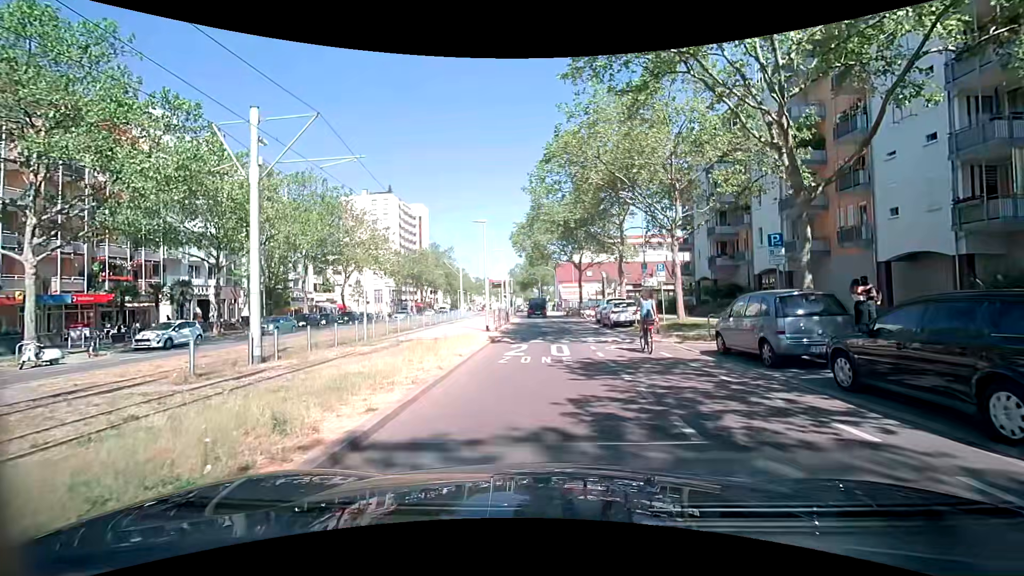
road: tertiary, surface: asphalt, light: Day
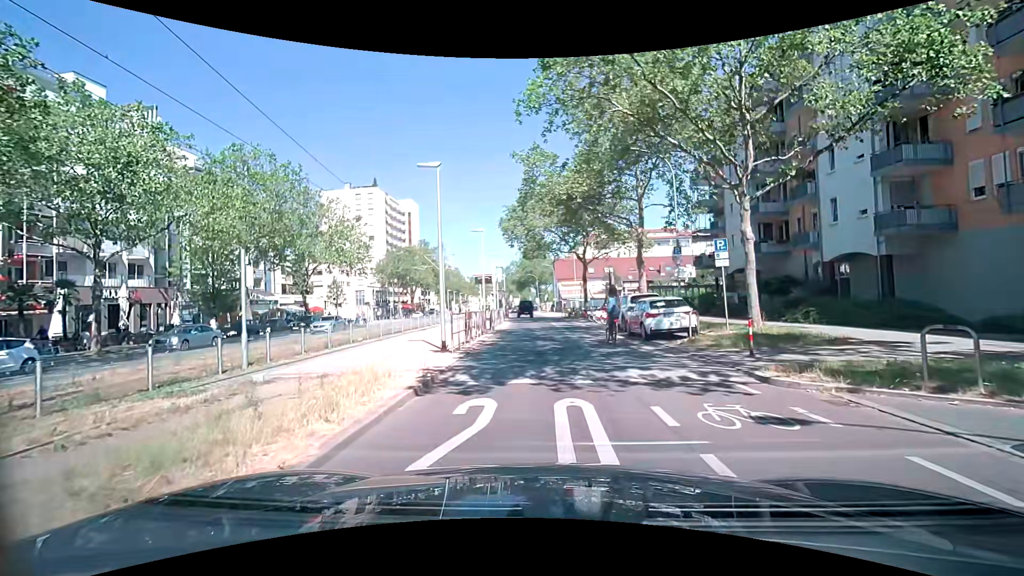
(+0.2, +9.5) m; +2°
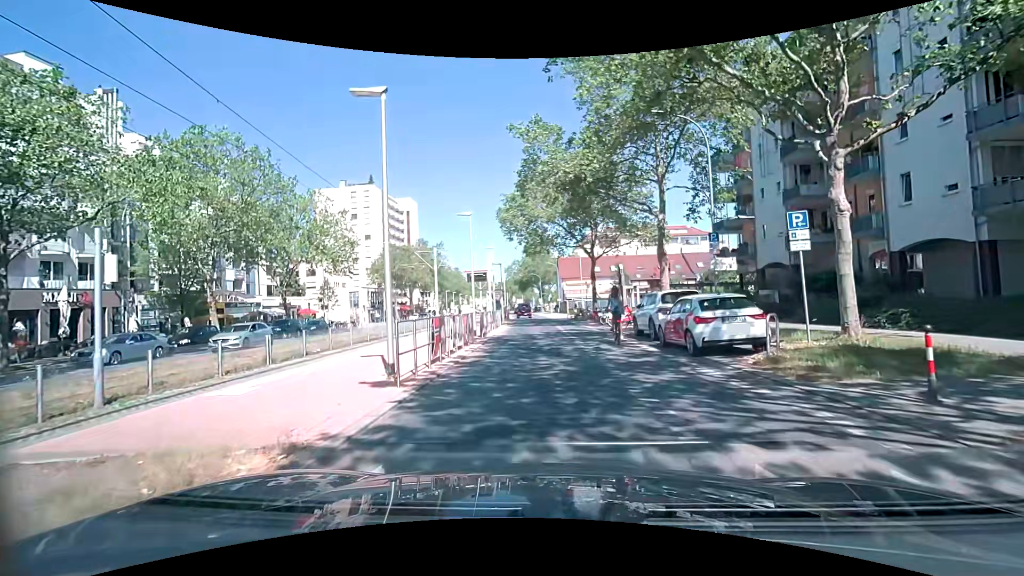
(0.0, +5.0) m; -2°
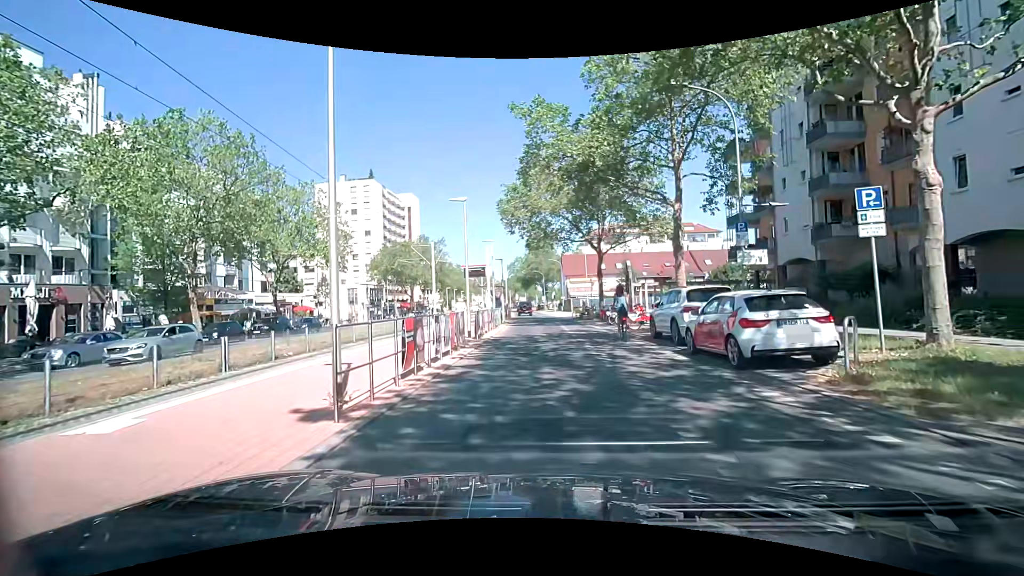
(0.0, +2.4) m; -1°
